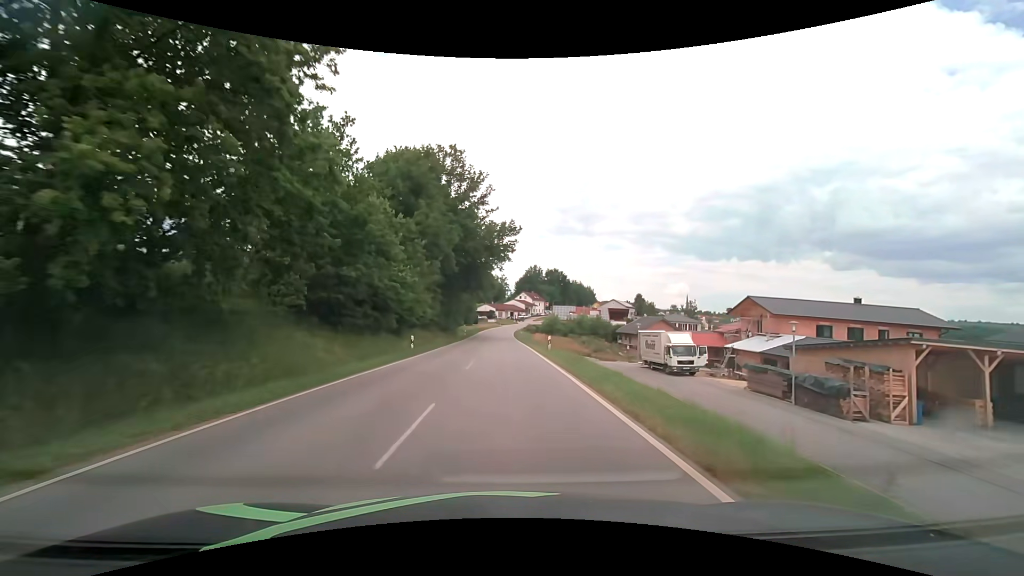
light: Day
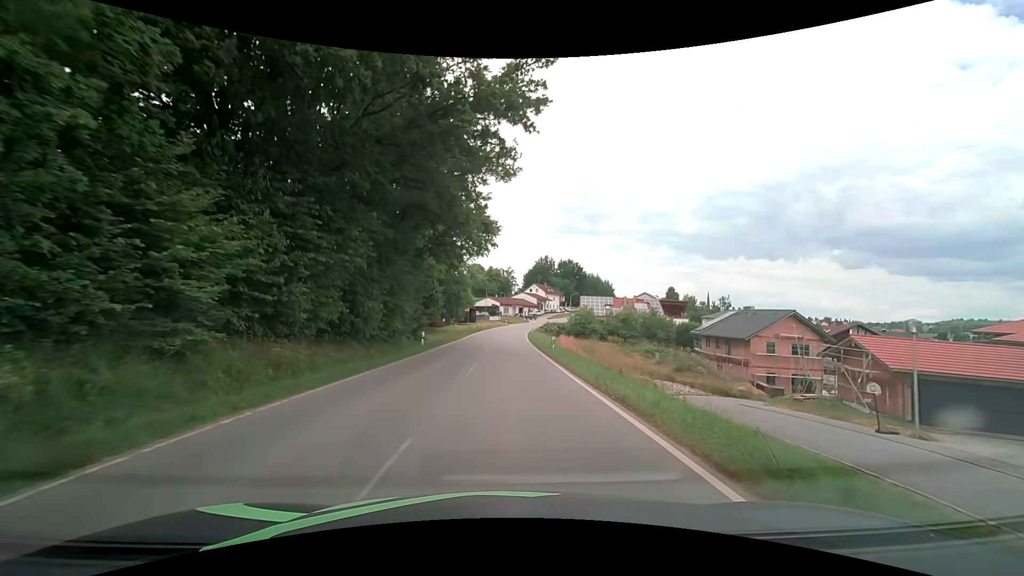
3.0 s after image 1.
(-0.5, +38.4) m; -1°
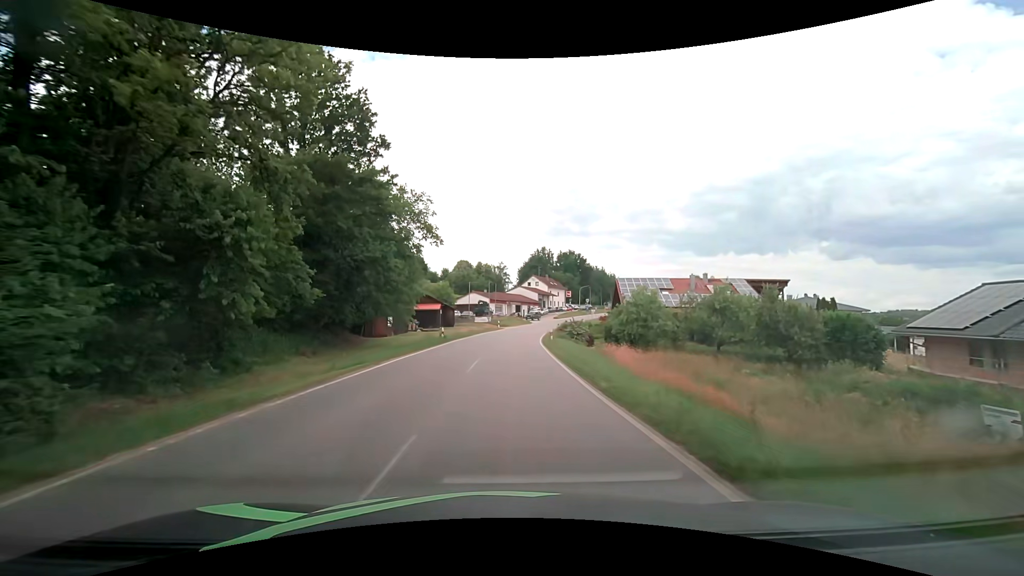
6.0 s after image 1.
(+0.1, +35.5) m; +1°
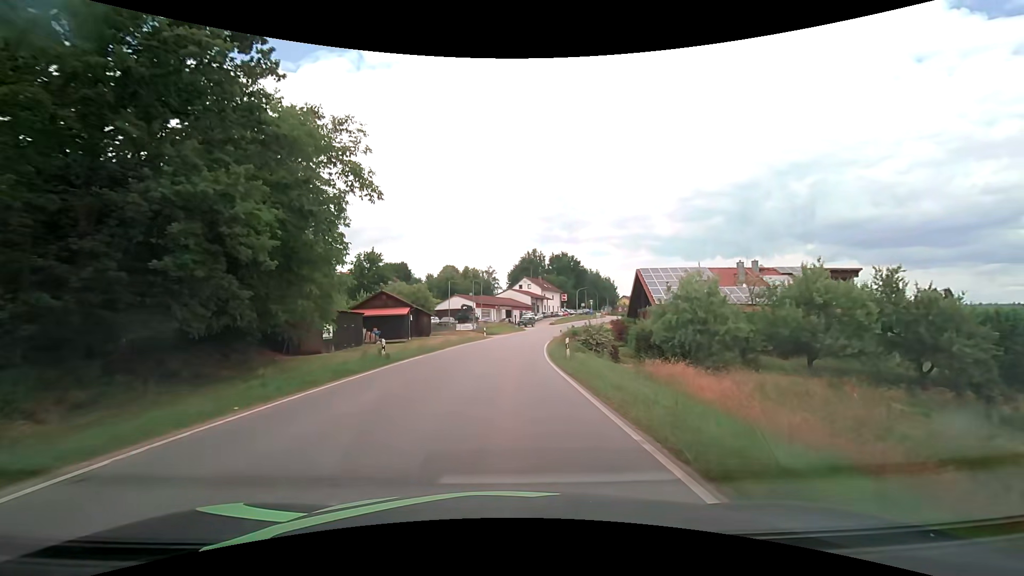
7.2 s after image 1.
(+0.1, +14.2) m; 0°
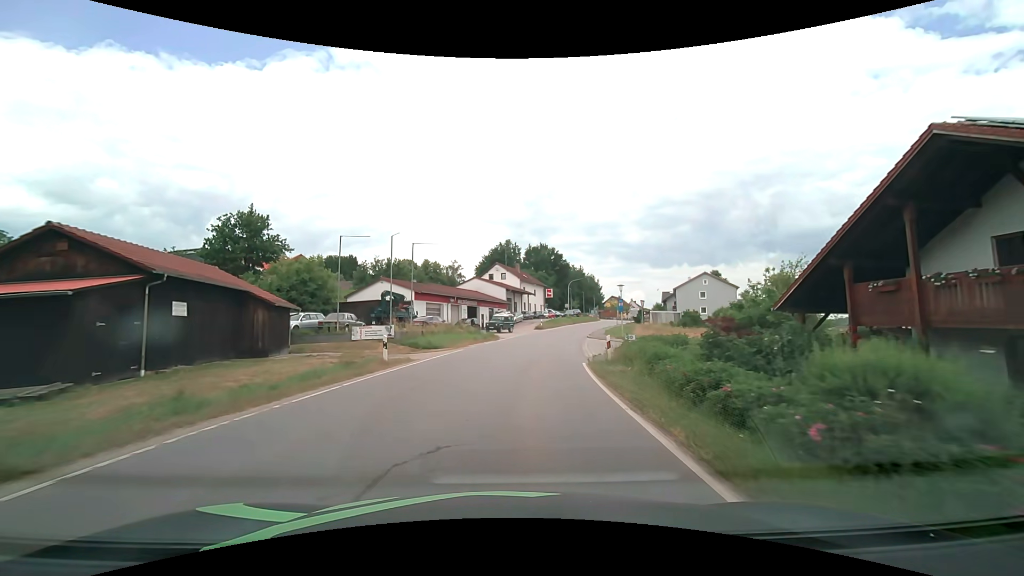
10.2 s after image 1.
(+1.1, +33.7) m; +4°
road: tertiary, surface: asphalt
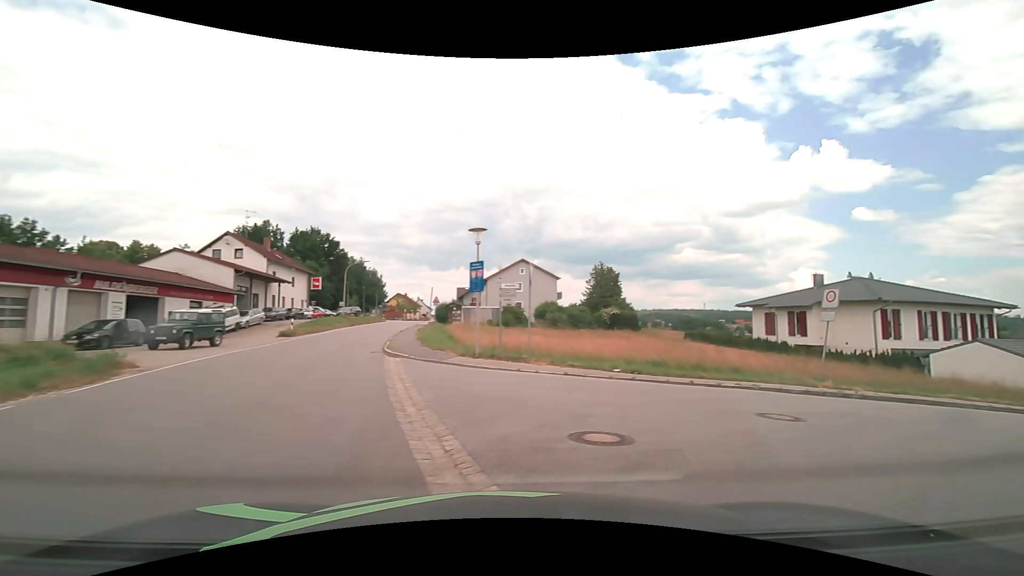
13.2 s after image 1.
(+2.2, +23.8) m; +25°
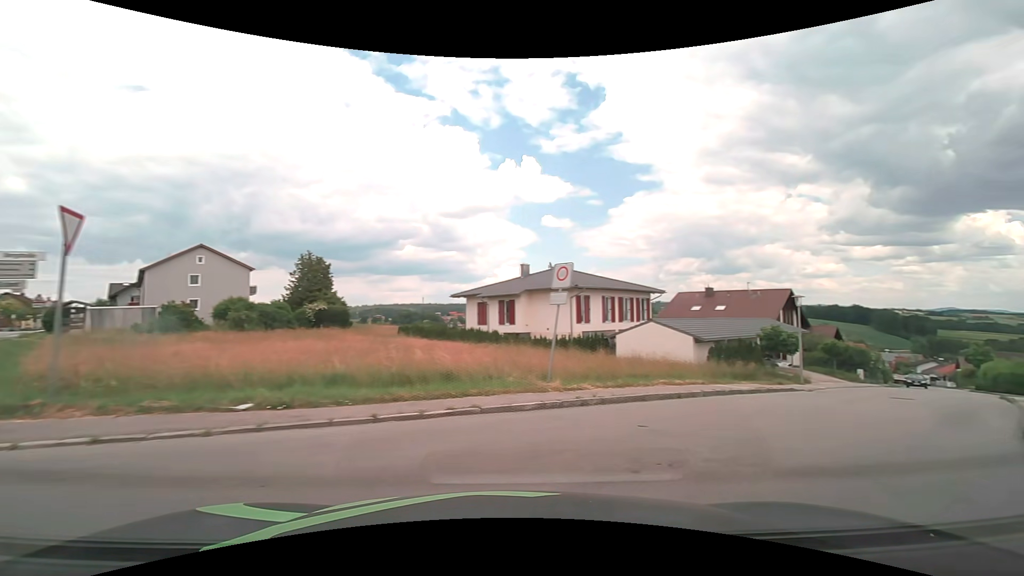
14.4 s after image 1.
(+1.6, +5.9) m; +30°
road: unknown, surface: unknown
